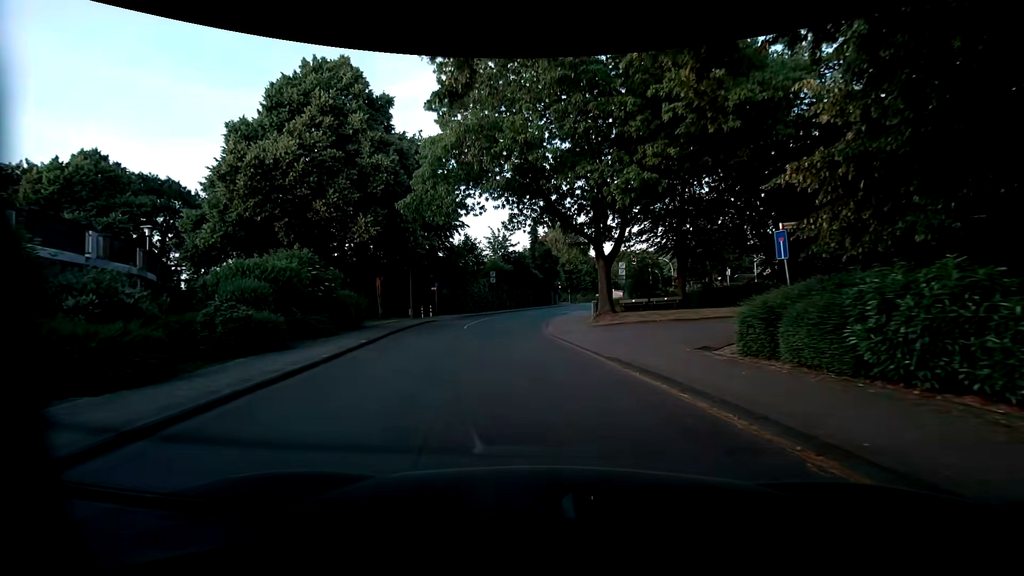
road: residential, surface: asphalt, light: Day
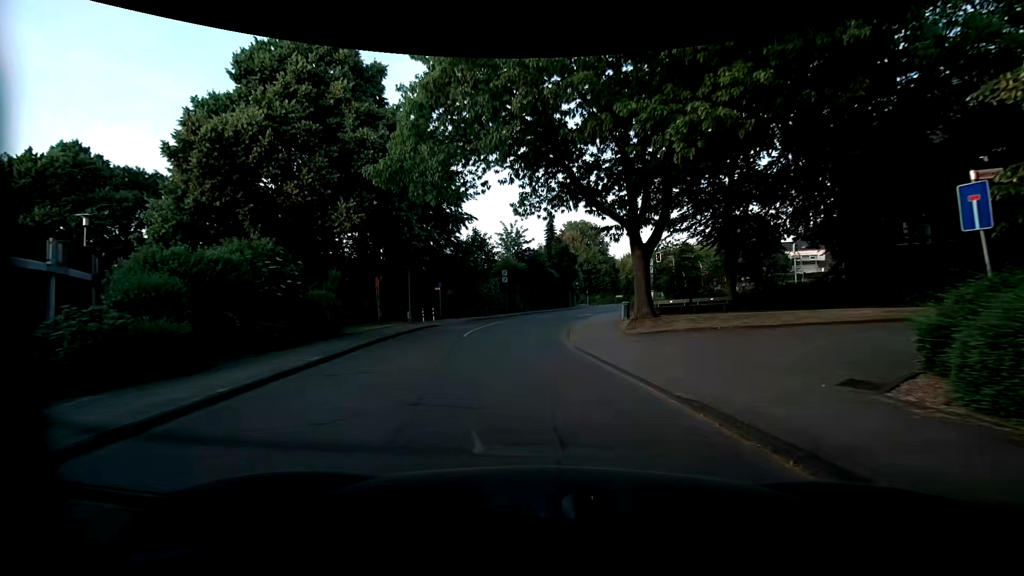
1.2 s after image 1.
(0.0, +5.2) m; -1°
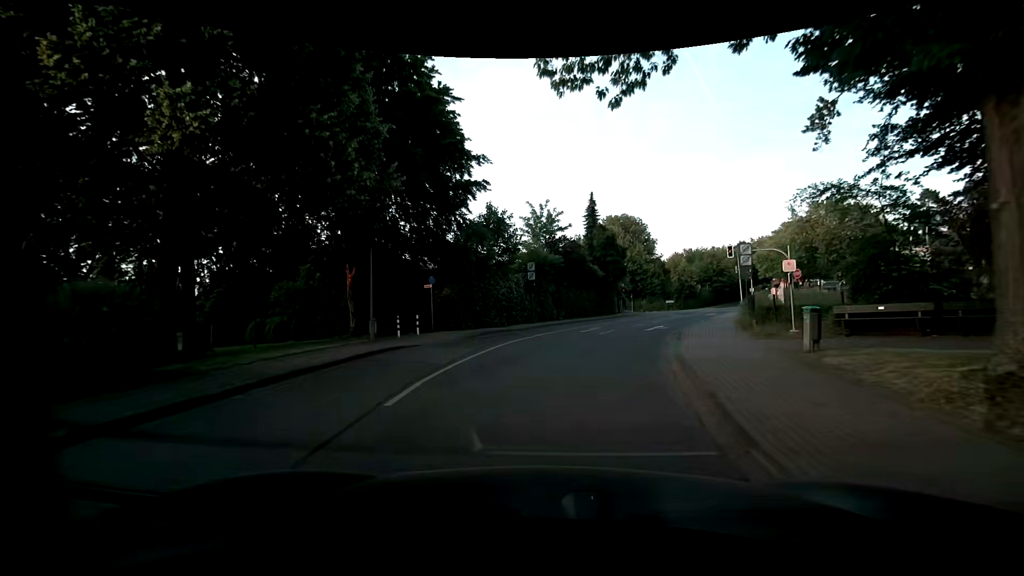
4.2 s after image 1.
(-0.5, +13.8) m; -4°
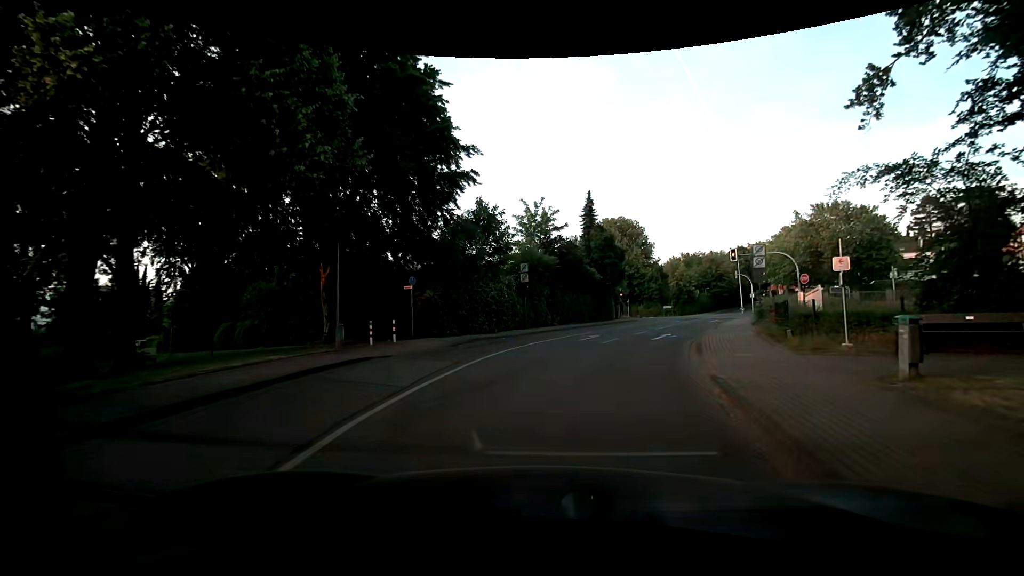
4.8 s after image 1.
(0.0, +2.8) m; -2°
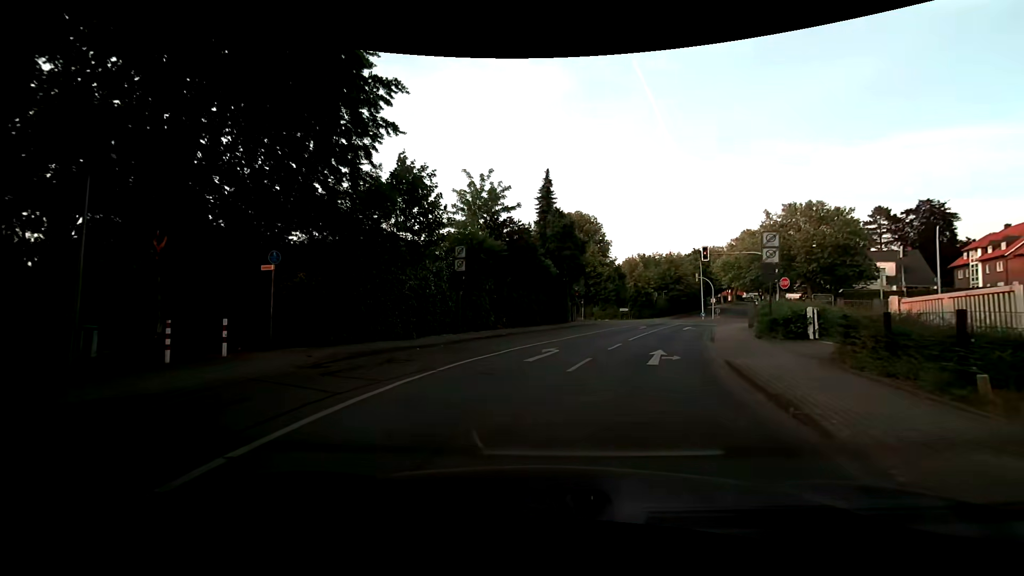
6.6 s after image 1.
(+0.7, +8.0) m; +7°
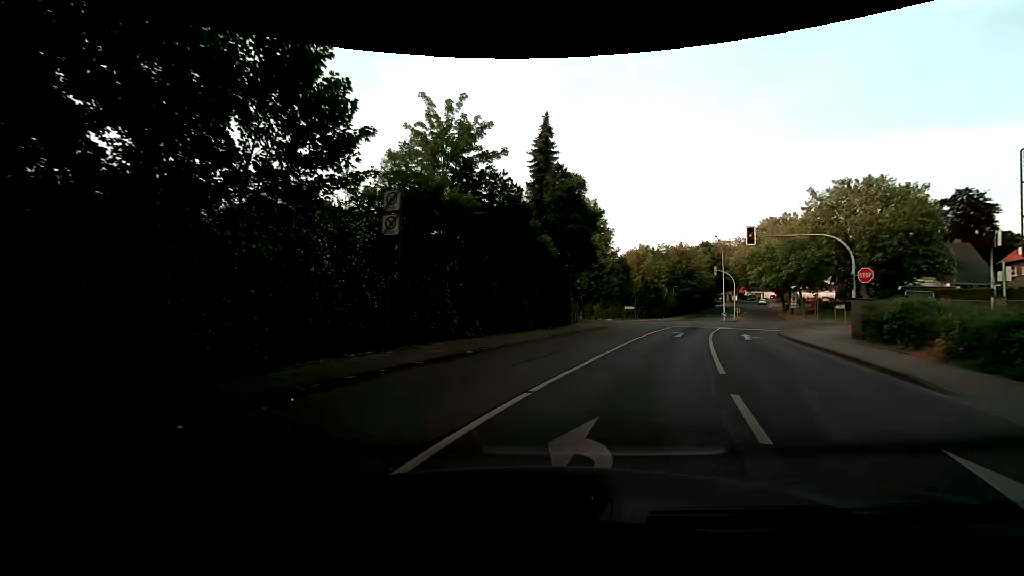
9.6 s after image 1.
(-0.1, +11.3) m; +2°
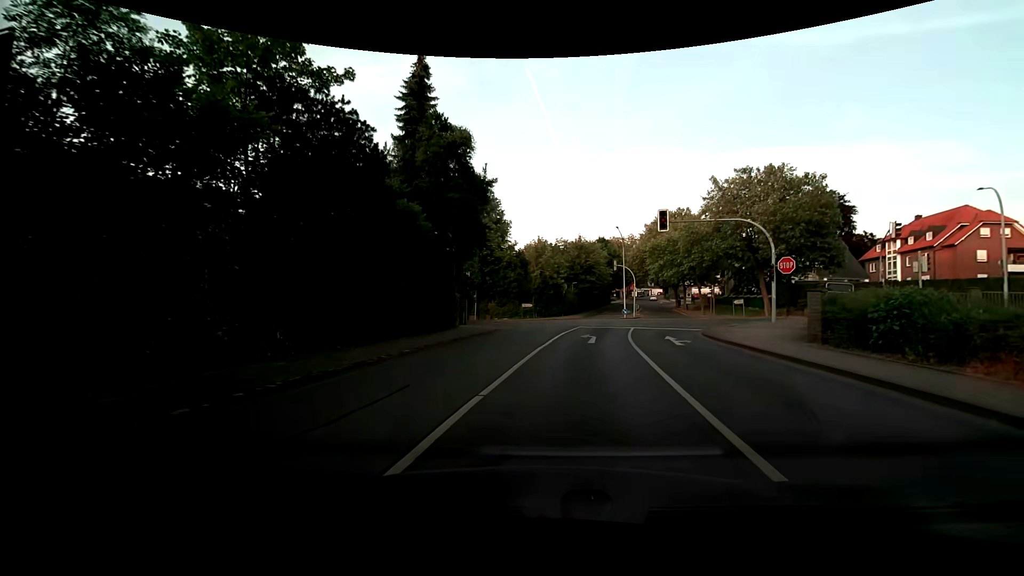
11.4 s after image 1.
(+0.7, +7.3) m; +11°
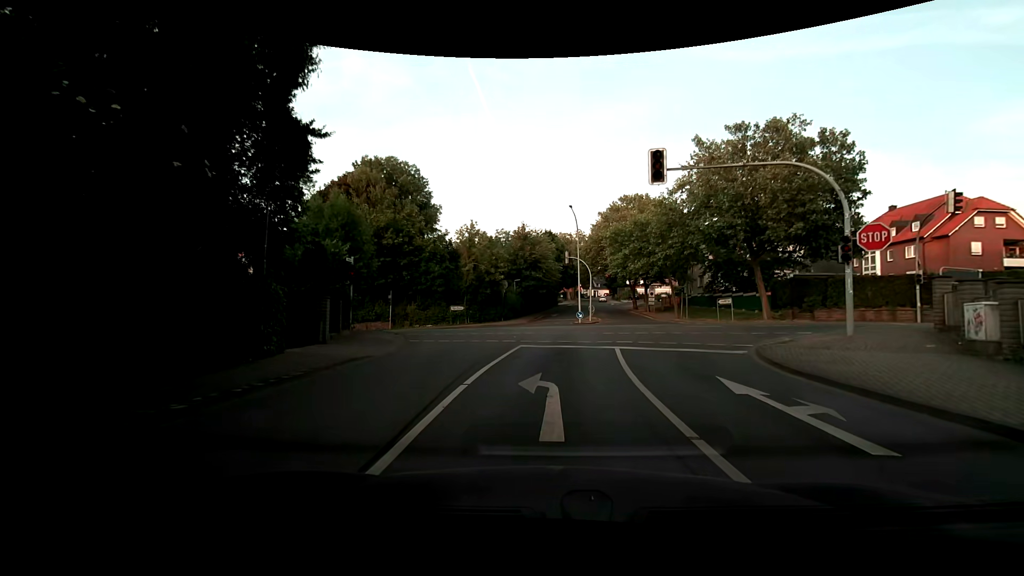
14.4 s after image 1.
(+0.9, +12.9) m; +7°
(0, +10) (+1, +20) (+1, +30) (-5, +38) (-14, +43) (-23, +47) (-32, +51) (-42, +55) (-51, +58) (-60, +62) m
